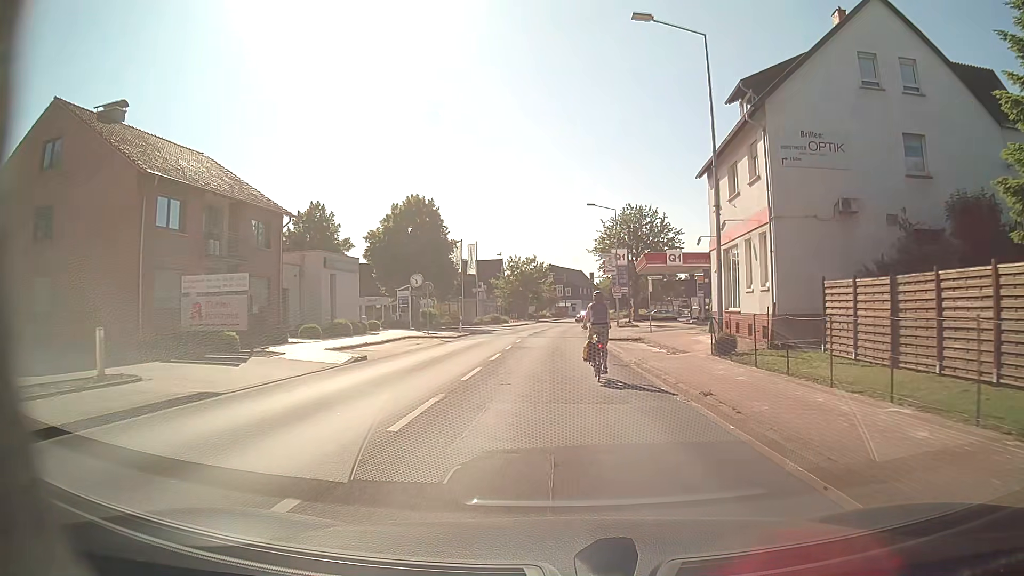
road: secondary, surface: asphalt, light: Day
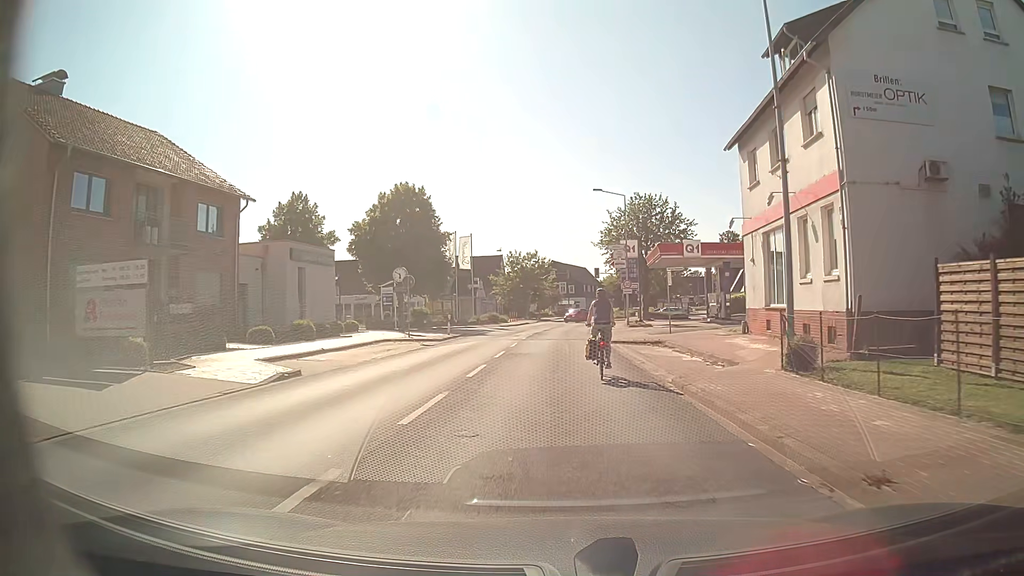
(0.0, +5.6) m; 0°
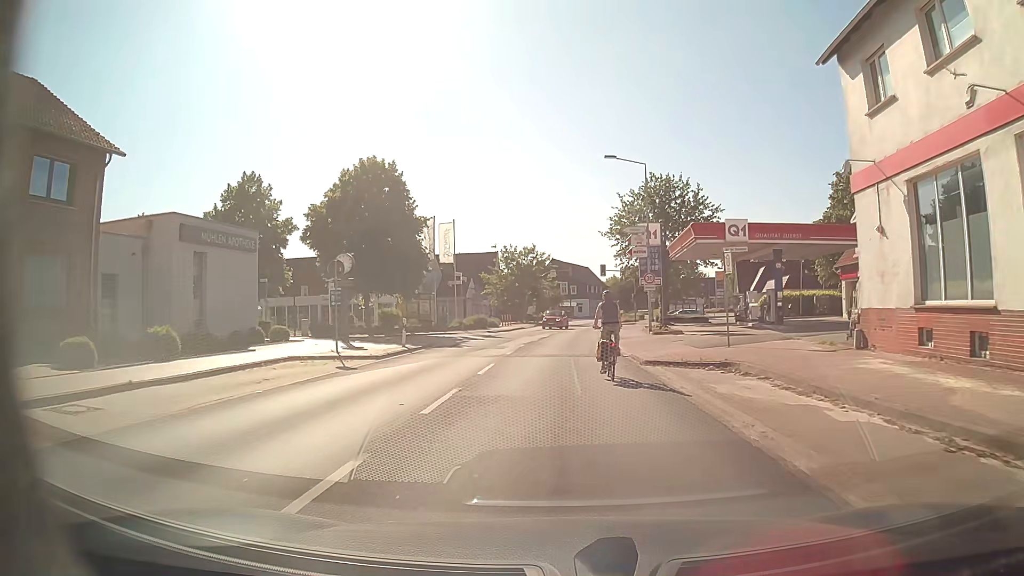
(-0.1, +10.9) m; 0°
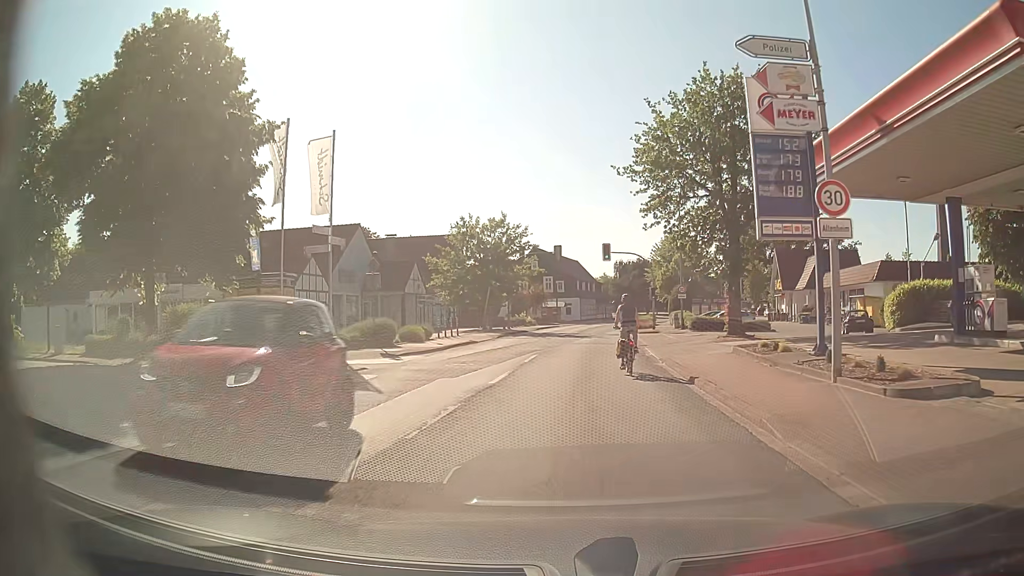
(+0.1, +25.7) m; +1°
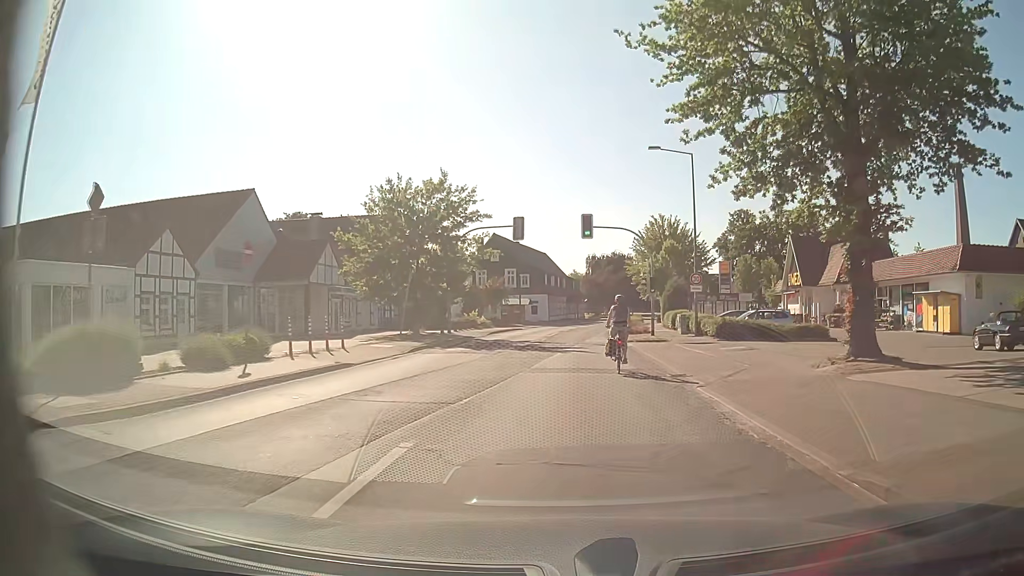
(+0.3, +15.4) m; +3°
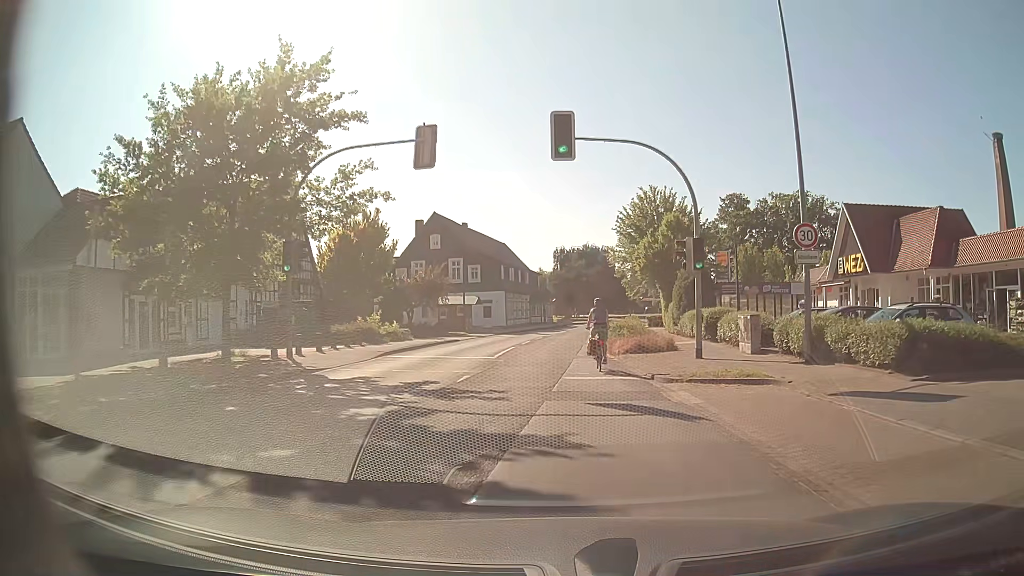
(+0.3, +19.5) m; +2°
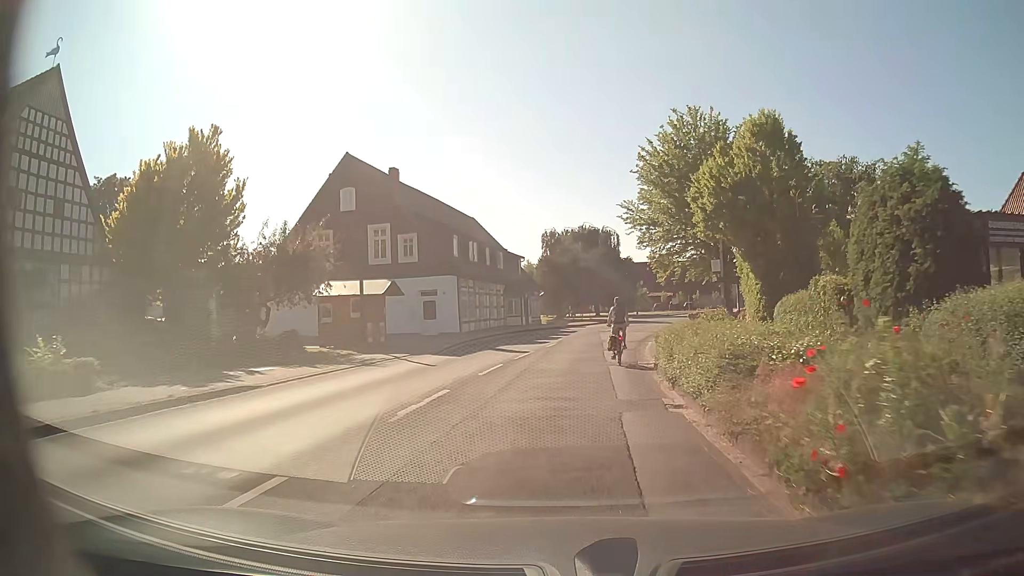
(+0.5, +24.2) m; -1°
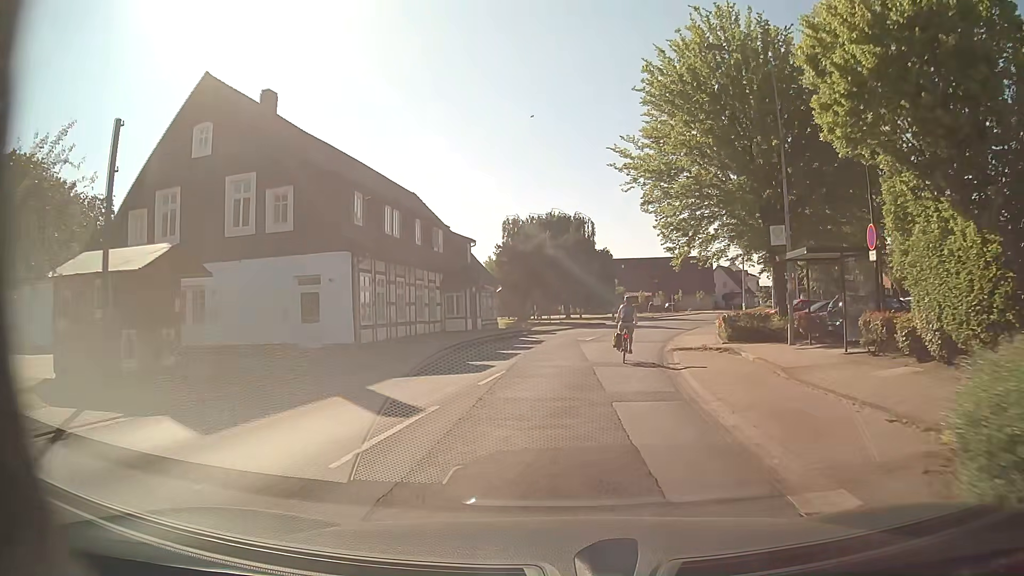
(+0.7, +14.5) m; +4°
